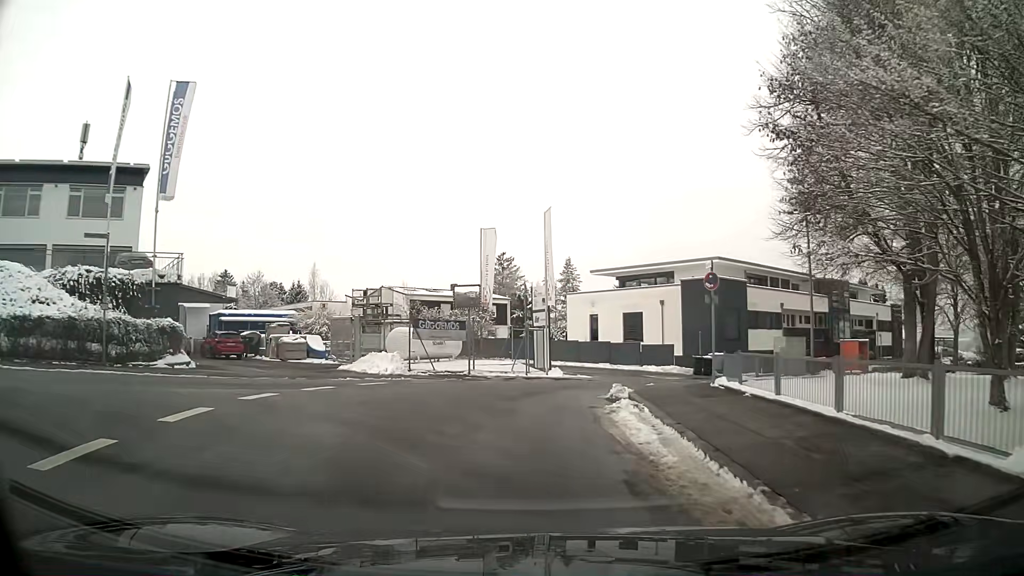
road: residential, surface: asphalt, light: Day
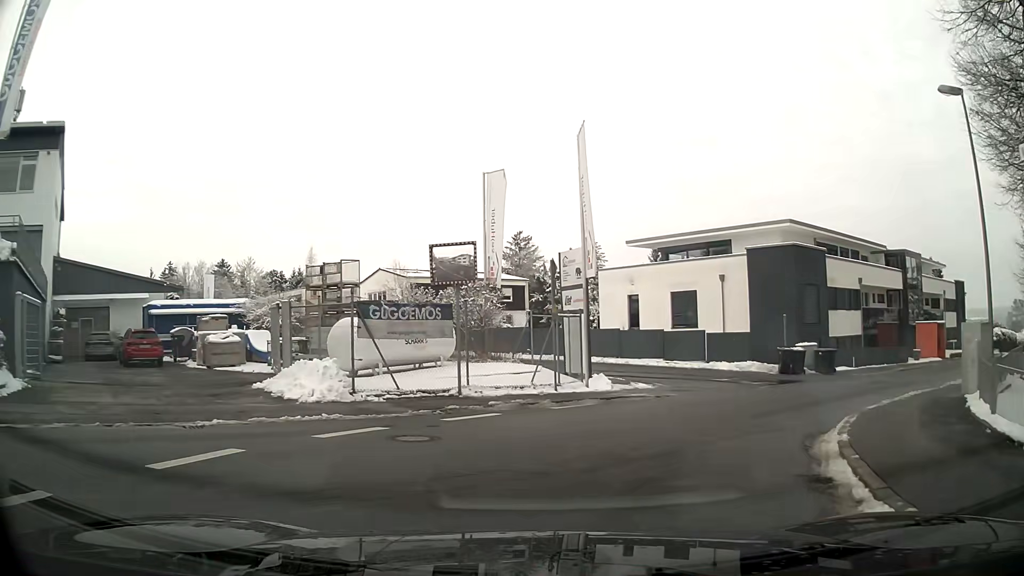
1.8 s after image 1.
(-0.1, +10.6) m; +2°
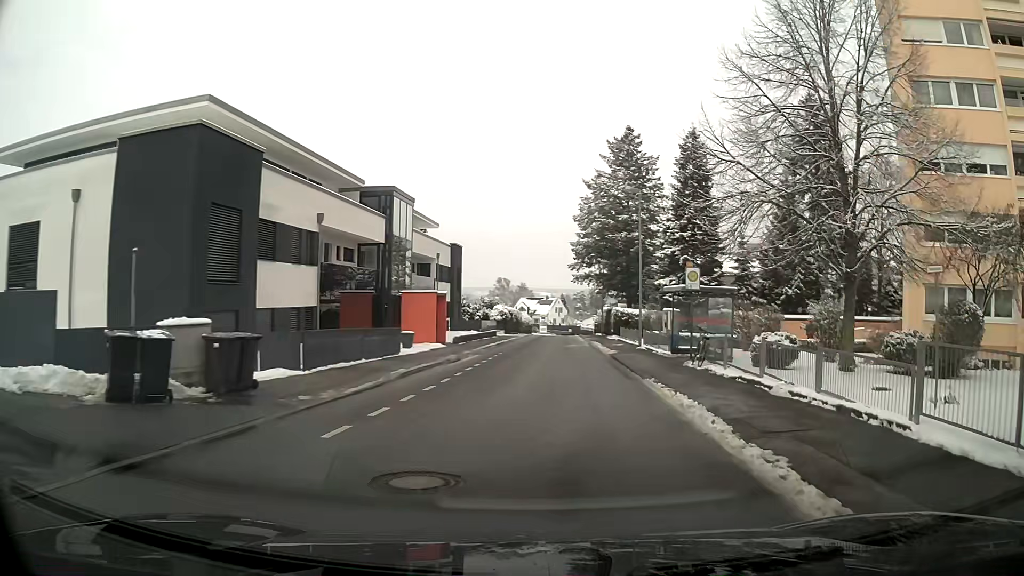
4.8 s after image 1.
(+7.2, +16.5) m; +44°
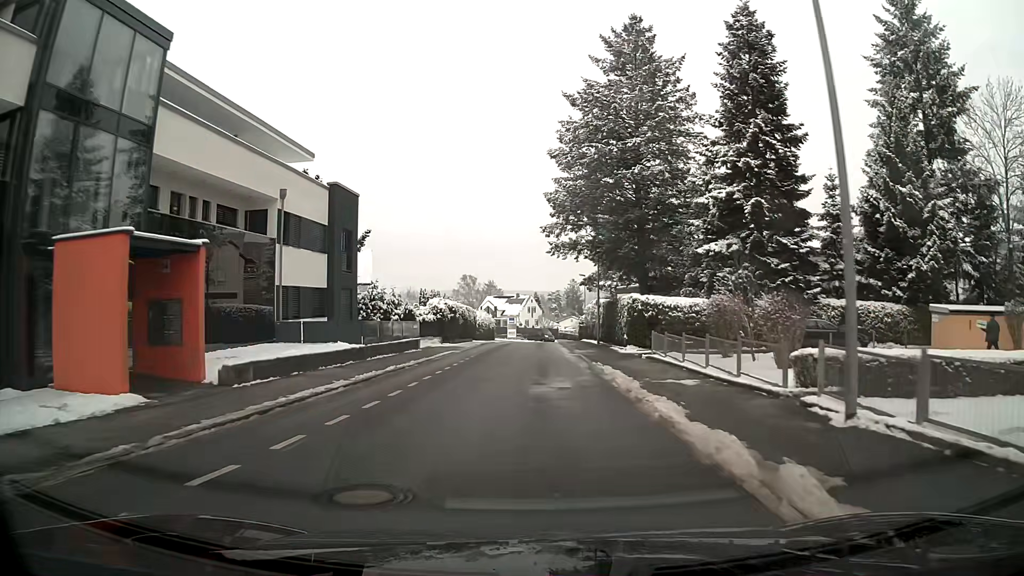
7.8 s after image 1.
(+1.0, +26.9) m; +2°
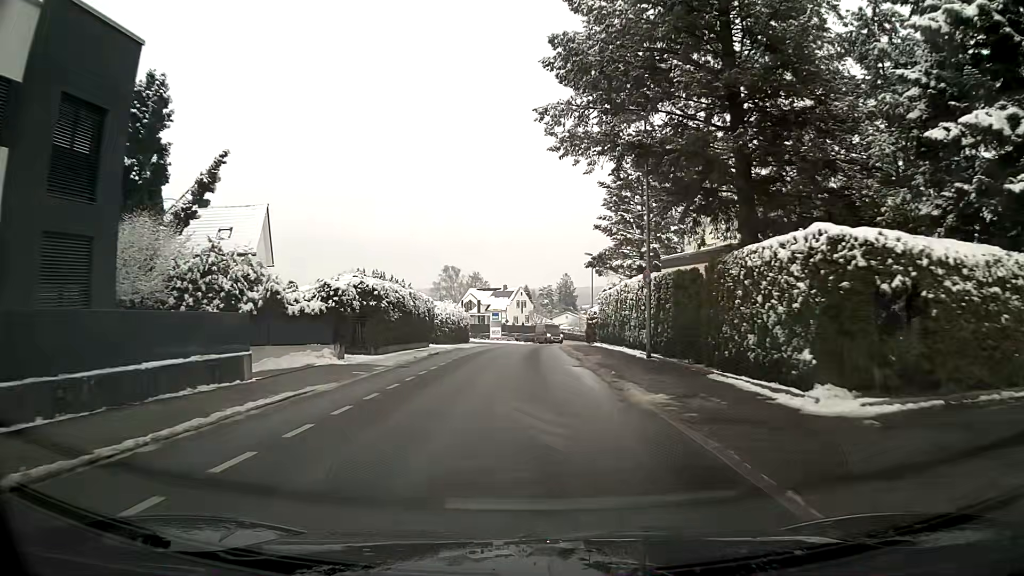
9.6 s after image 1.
(+0.1, +21.6) m; +1°
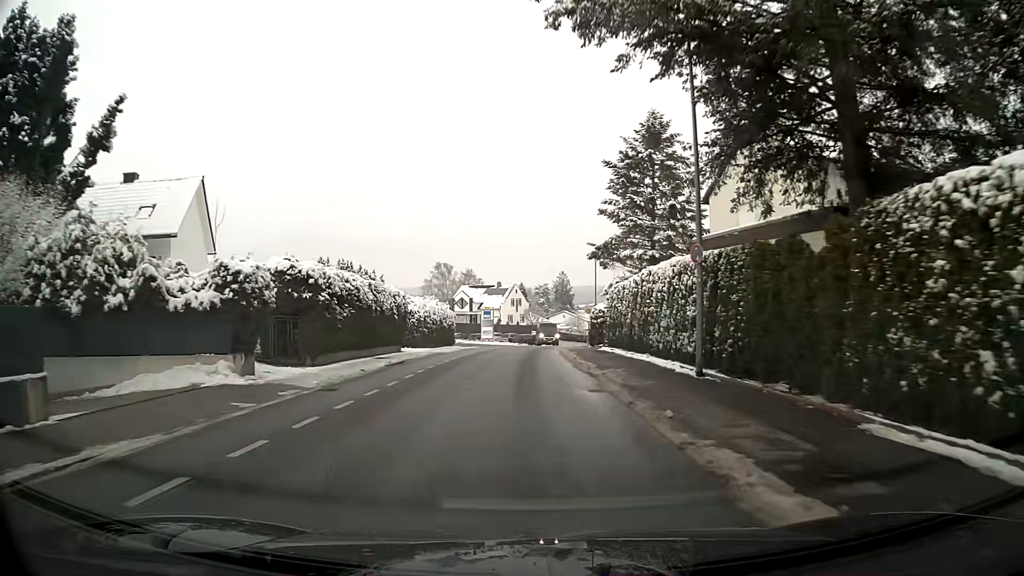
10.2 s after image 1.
(0.0, +7.3) m; 0°
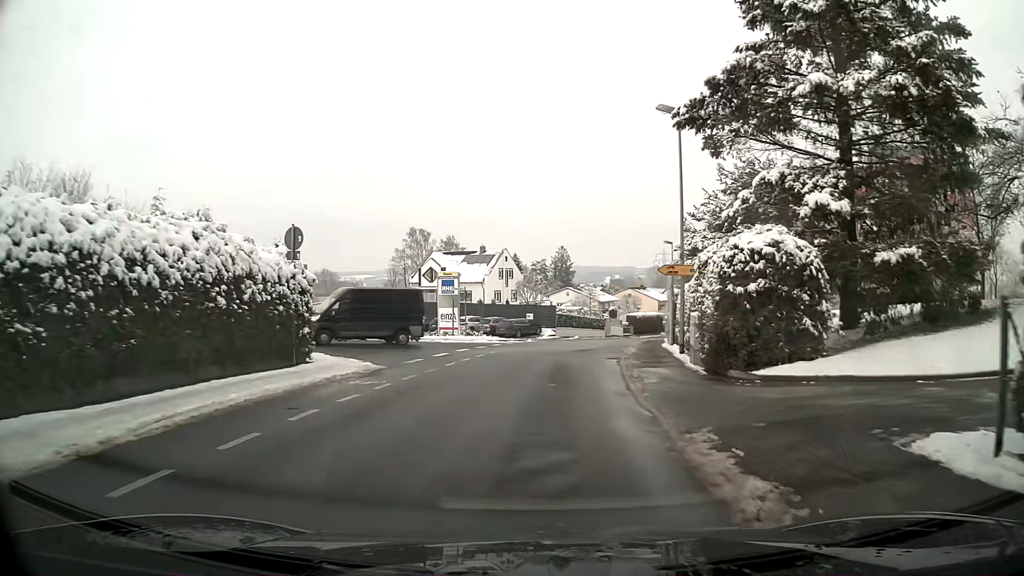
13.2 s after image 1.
(+0.1, +31.7) m; +1°
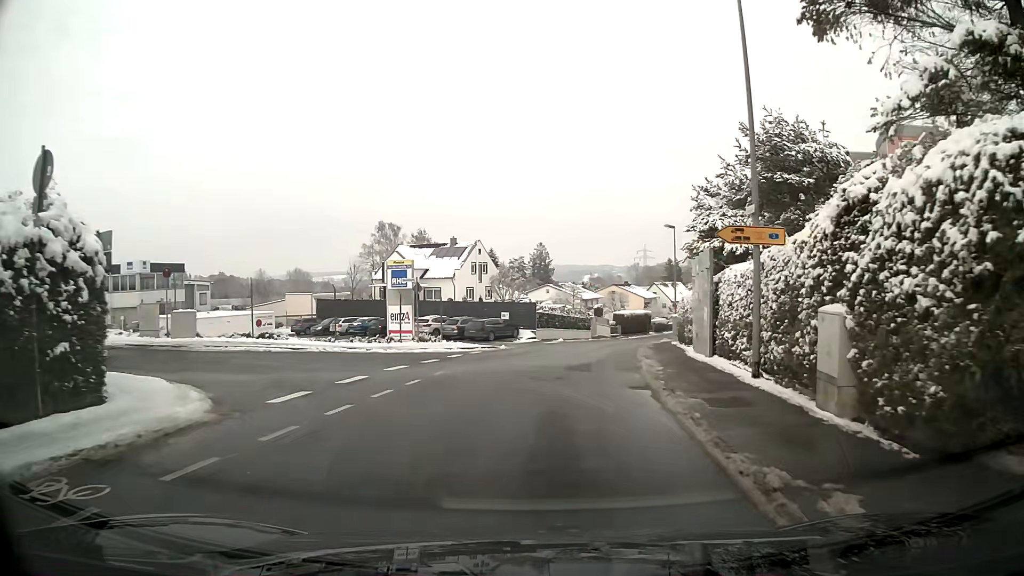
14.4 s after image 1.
(+0.1, +9.0) m; +2°
(0, +10) (-4, +18) (-14, +18) (-24, +17) (-34, +14) (-43, +11) (-52, +7) (-61, +2) (-70, -2) (-79, -6) m
